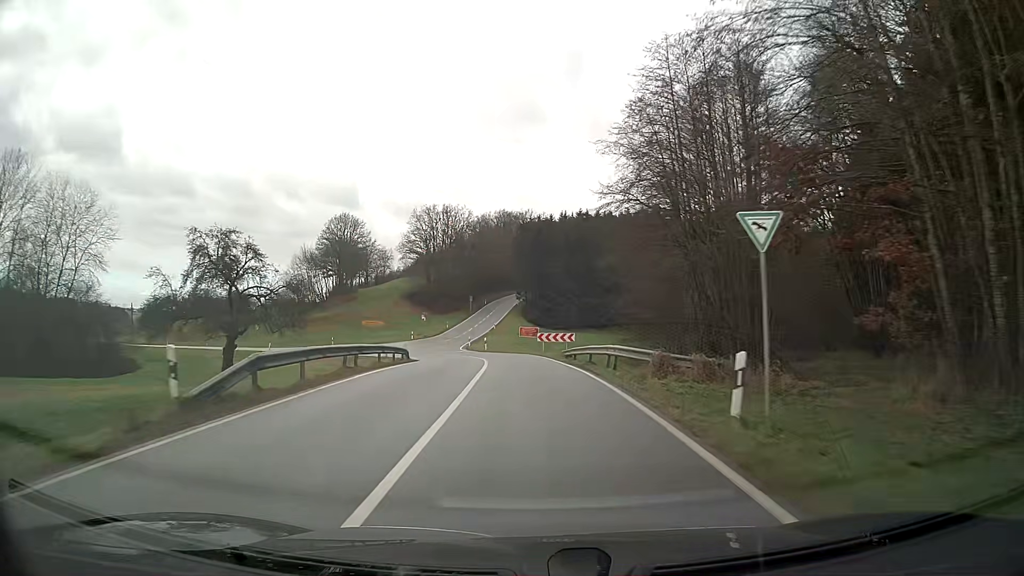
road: secondary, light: Day
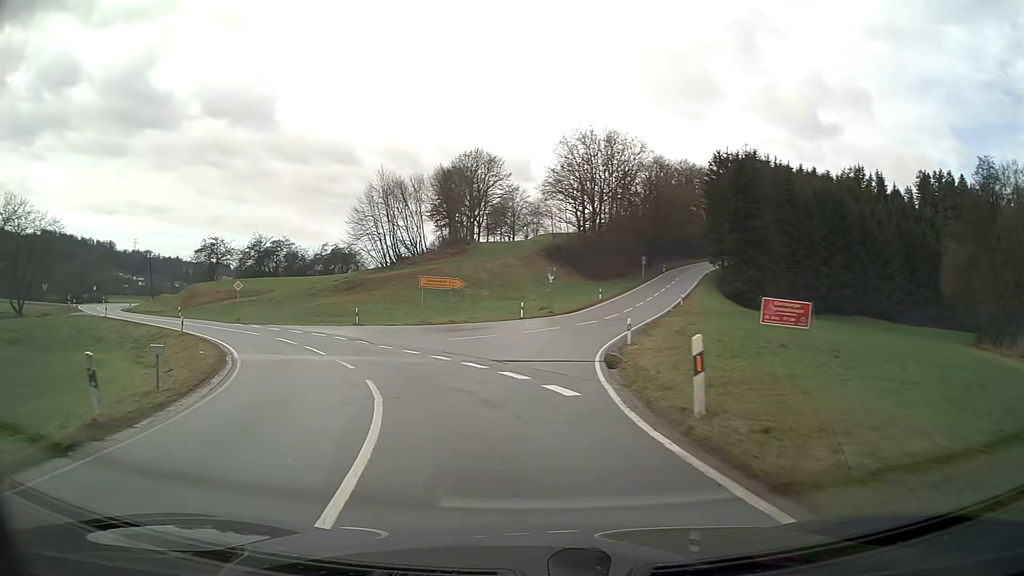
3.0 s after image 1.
(-4.5, +43.1) m; -19°
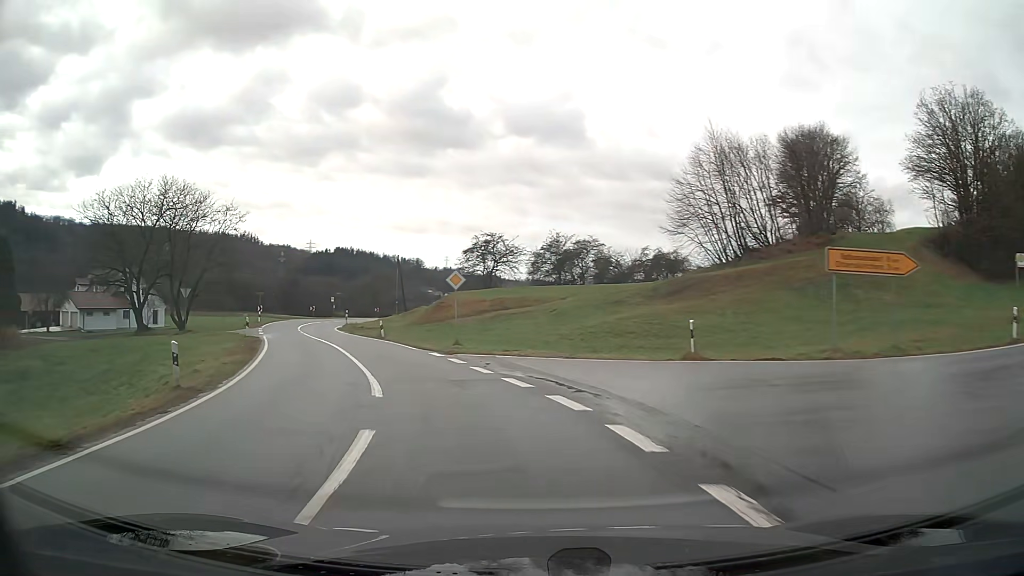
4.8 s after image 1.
(-5.7, +23.7) m; -27°
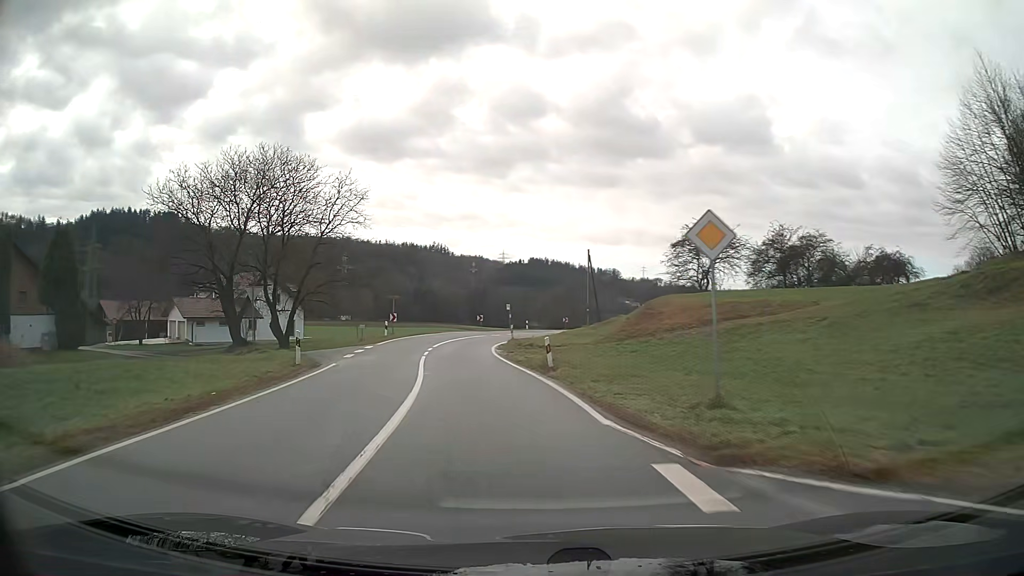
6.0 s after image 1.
(-2.3, +16.5) m; -14°
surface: asphalt
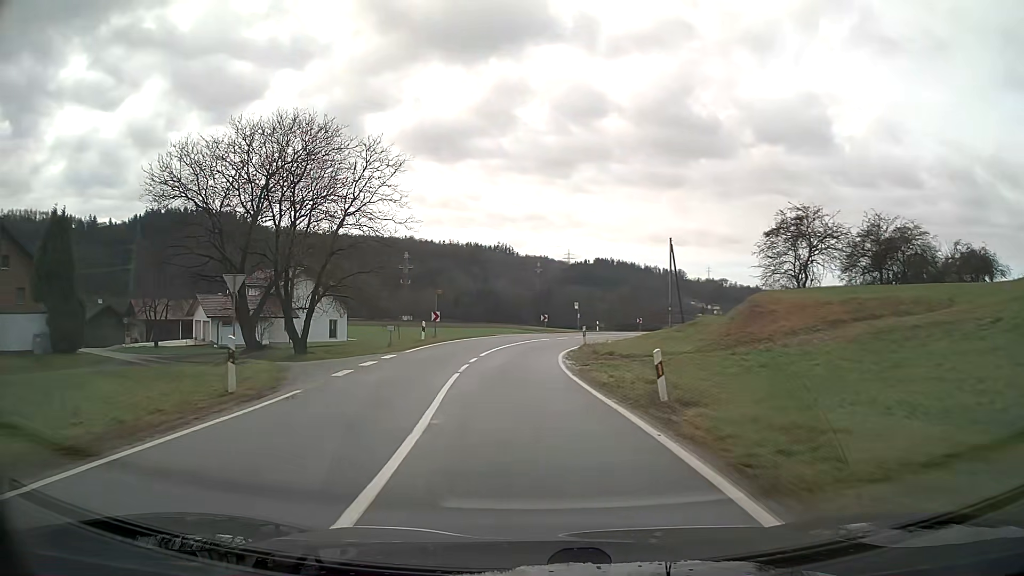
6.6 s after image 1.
(-0.4, +8.5) m; -4°
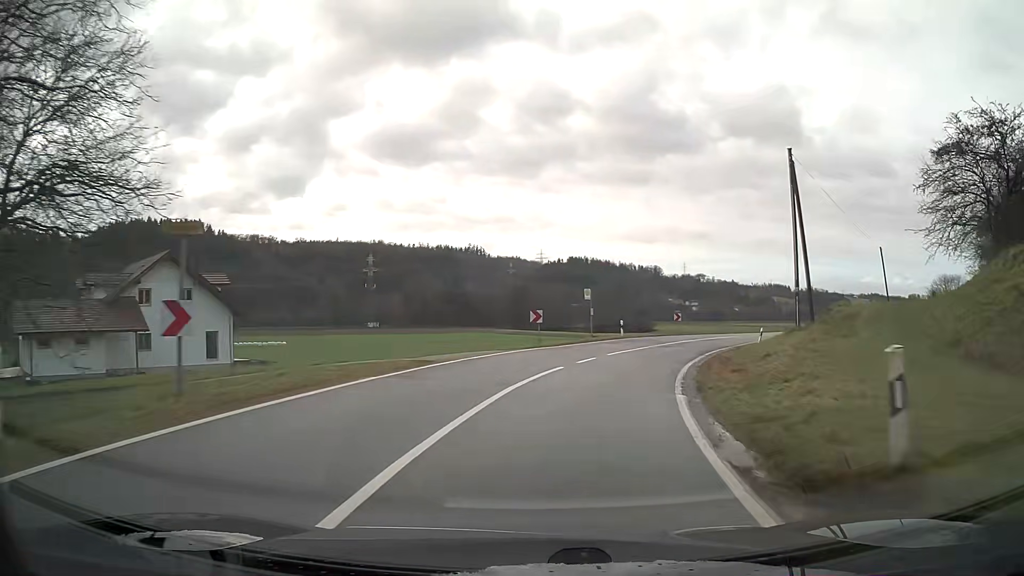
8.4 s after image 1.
(+0.8, +26.1) m; +7°
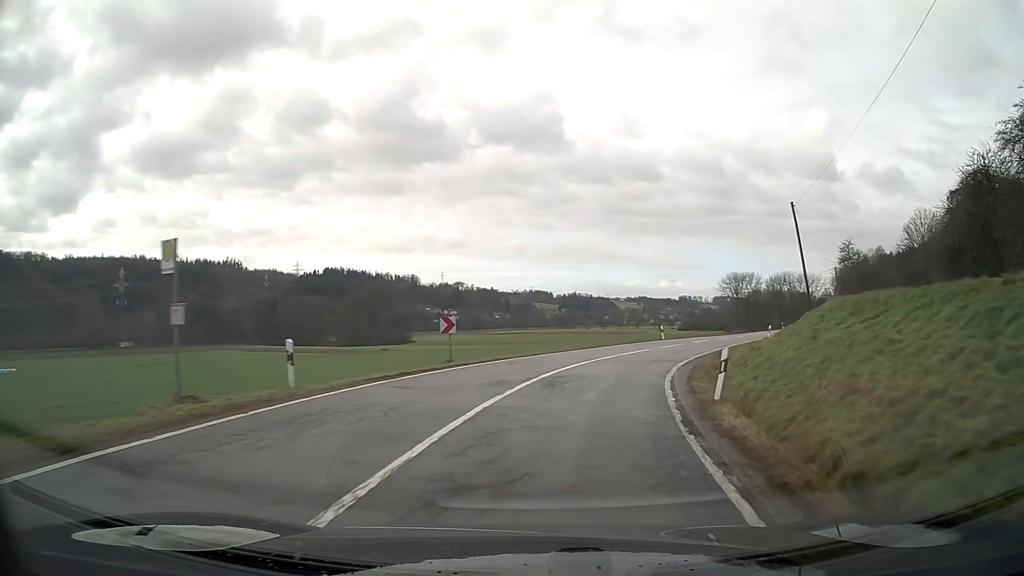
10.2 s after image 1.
(+4.4, +24.9) m; +20°
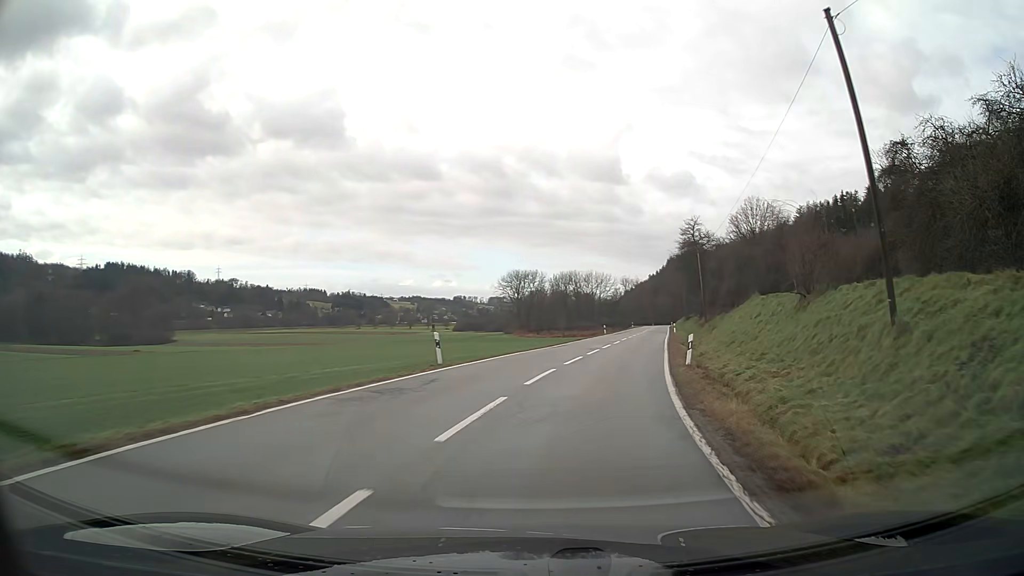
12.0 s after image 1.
(+4.1, +25.4) m; +18°
(+1, +10) (+2, +20) (+4, +30) (+5, +40) (+7, +49) (+8, +59) (+10, +69) (+12, +79) (+13, +89) (+15, +99) m
